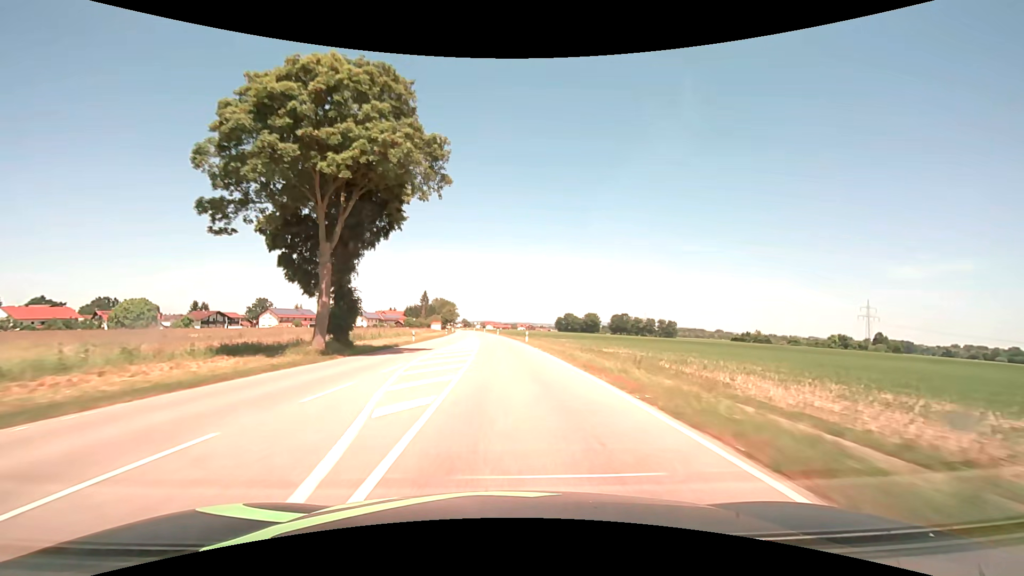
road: secondary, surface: asphalt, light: Day
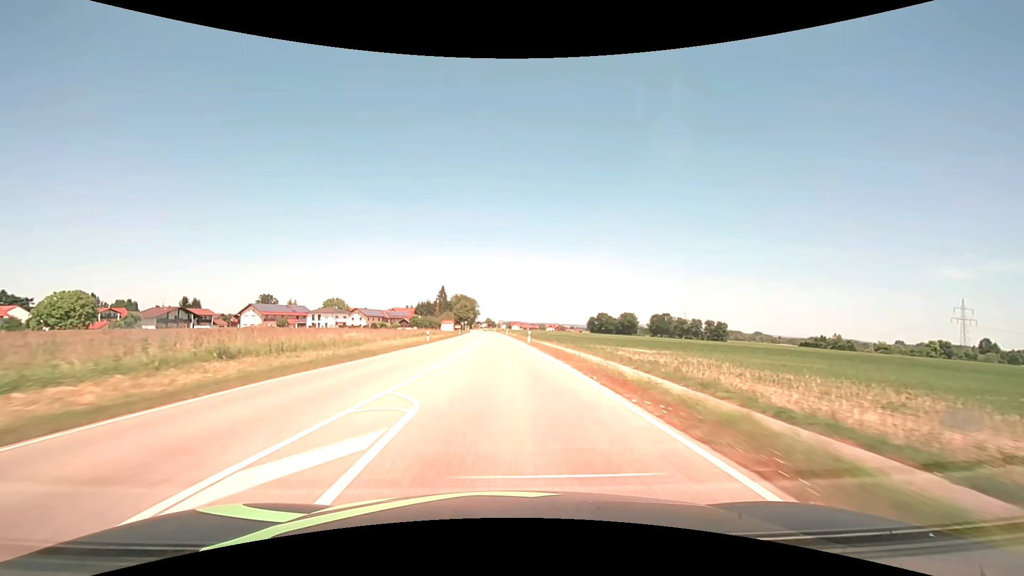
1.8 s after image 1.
(-1.2, +44.1) m; -3°
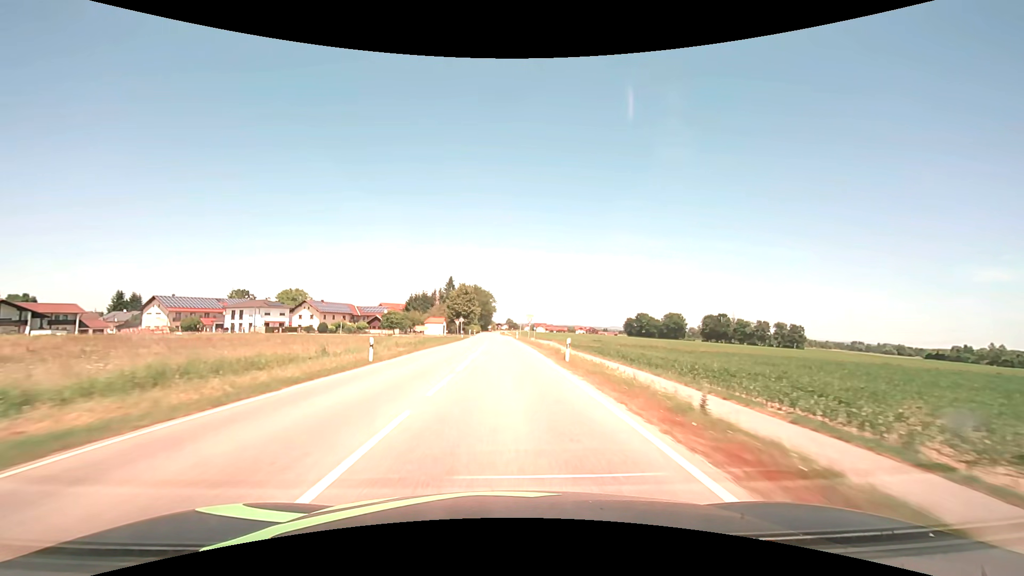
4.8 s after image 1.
(-1.7, +68.1) m; -3°
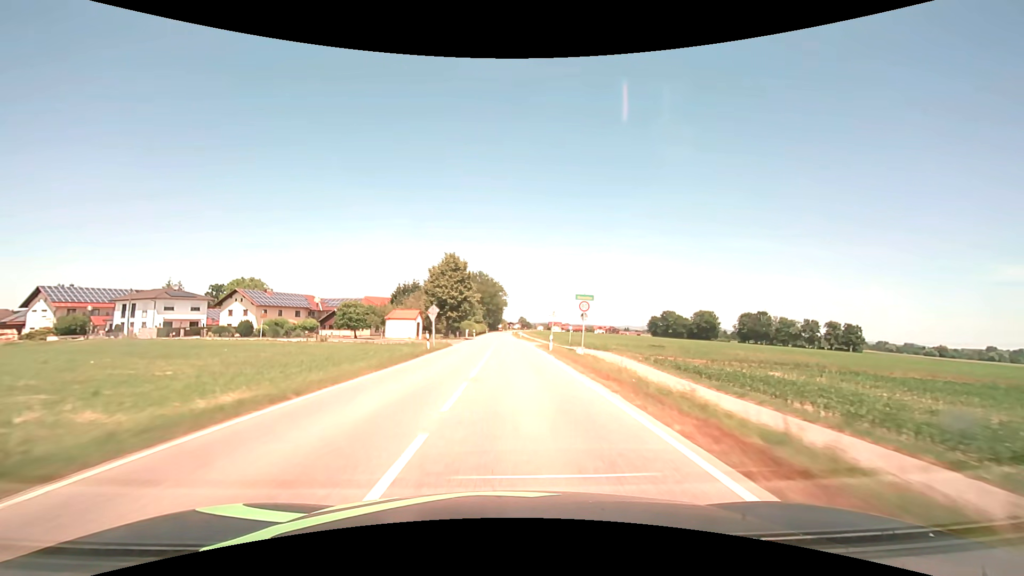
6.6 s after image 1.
(-0.5, +37.7) m; -1°
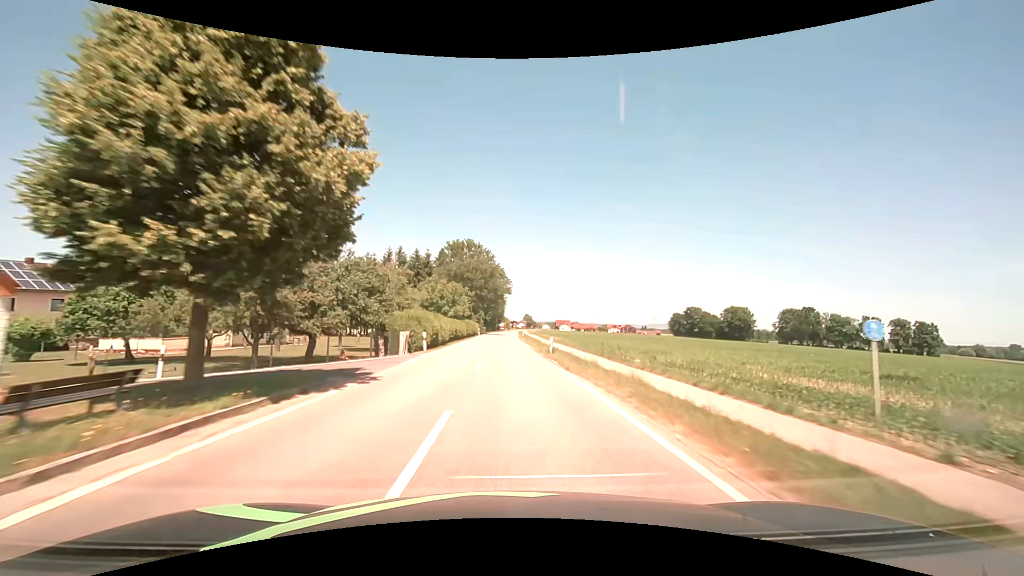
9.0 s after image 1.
(-0.1, +46.7) m; 0°
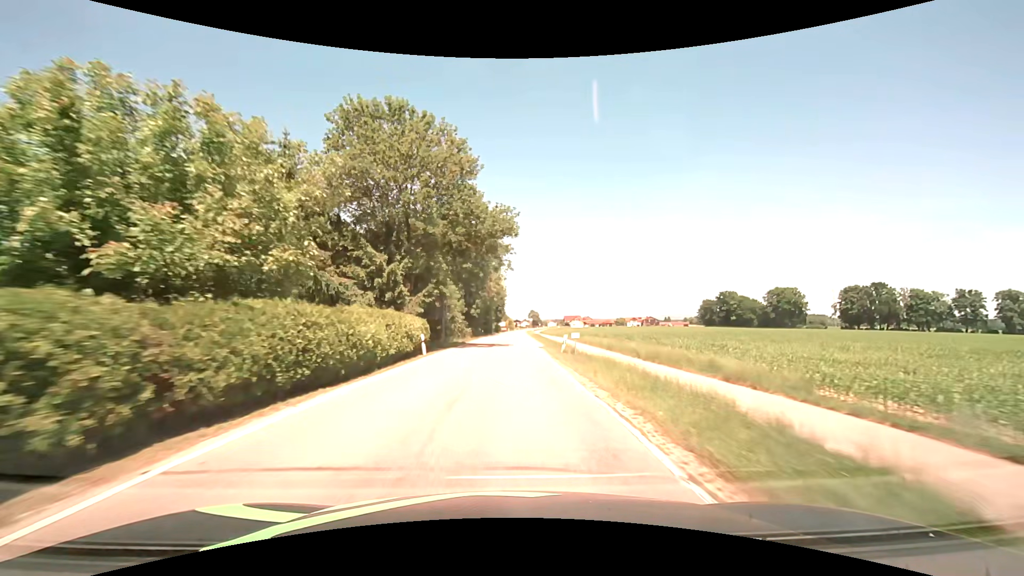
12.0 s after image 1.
(0.0, +52.9) m; 0°
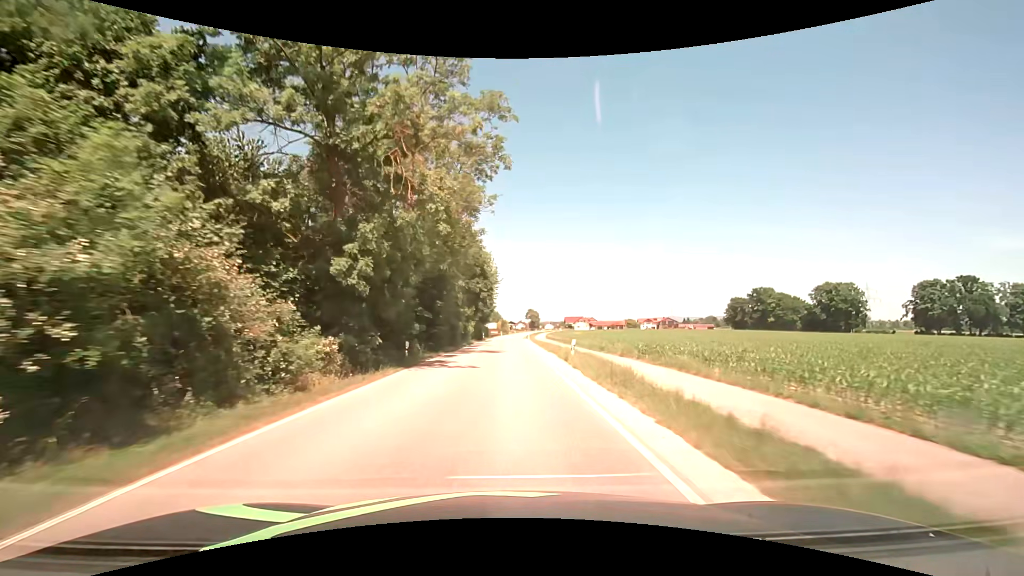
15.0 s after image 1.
(+0.5, +49.2) m; +1°
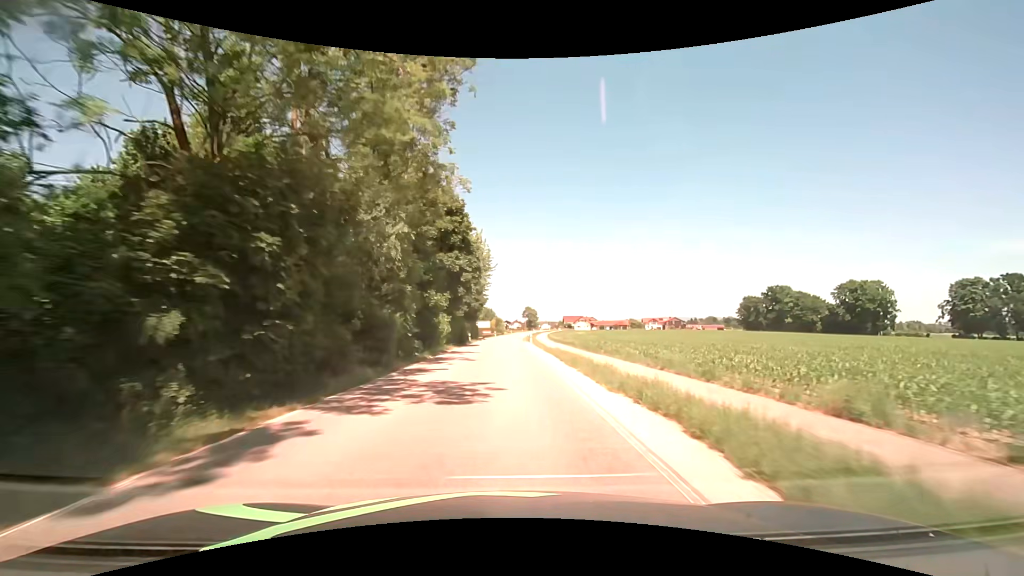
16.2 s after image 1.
(0.0, +19.7) m; +1°
(0, +10) (0, +20) (0, +30) (0, +40) (0, +50) (0, +60) (0, +70) (+1, +80) (+1, +90) (+2, +100) m
